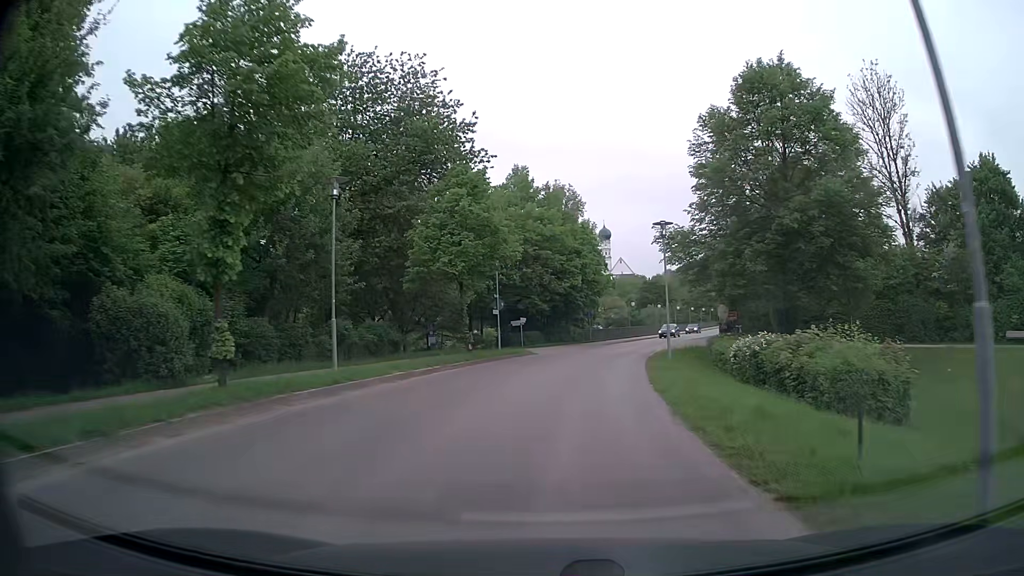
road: tertiary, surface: asphalt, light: Day
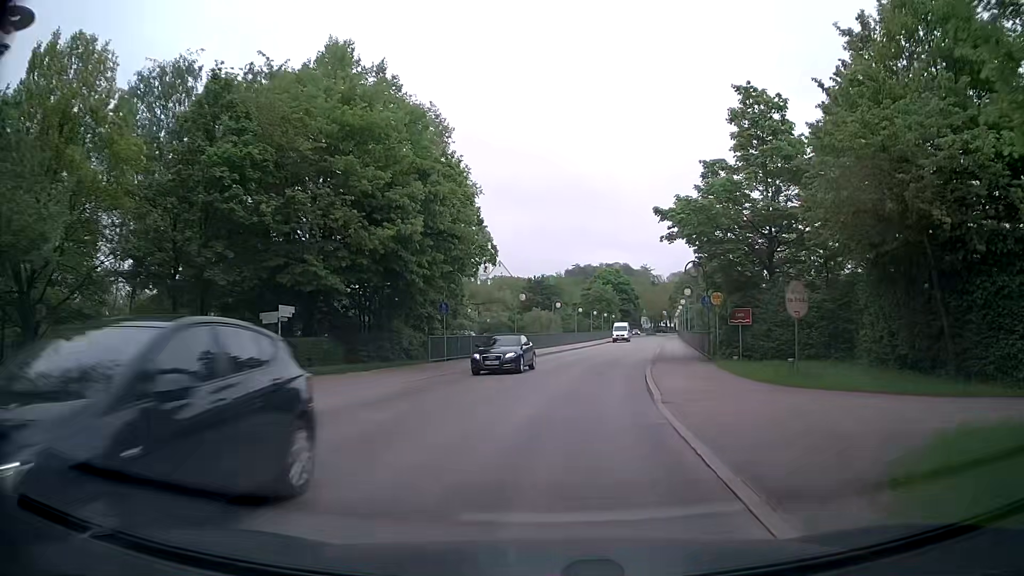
(+2.8, +29.1) m; +10°
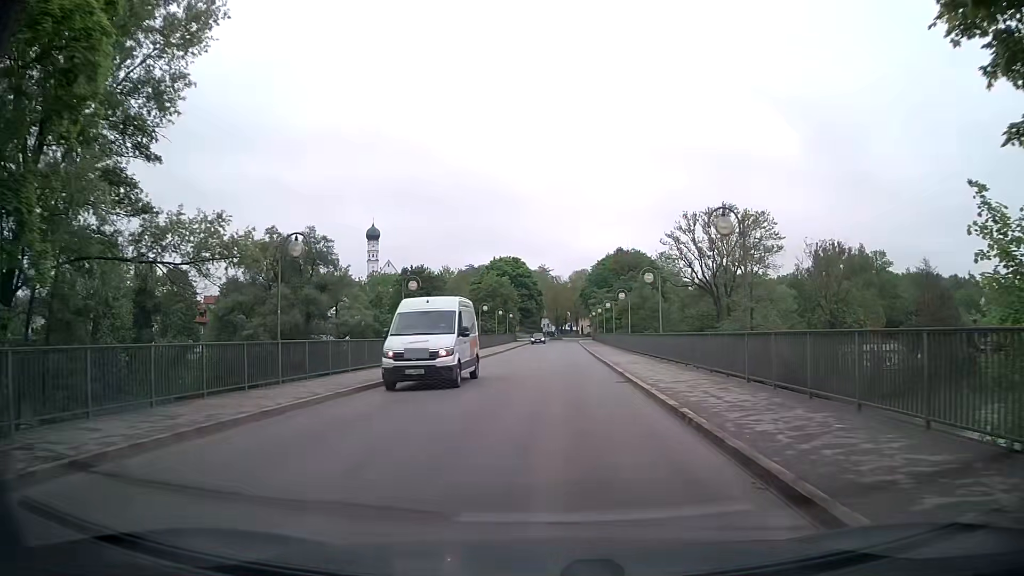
(+2.7, +28.2) m; +10°
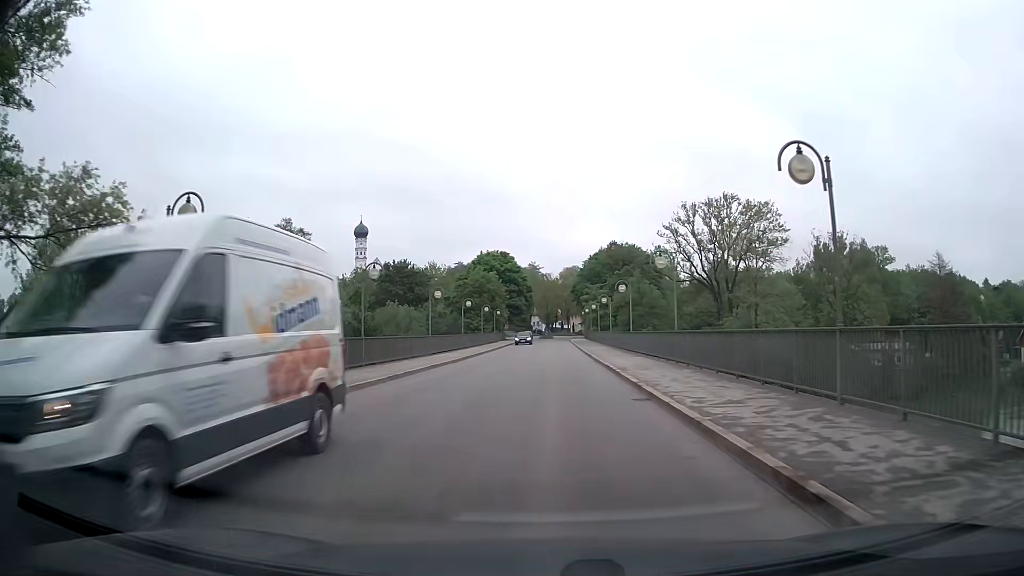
(0.0, +5.9) m; +1°
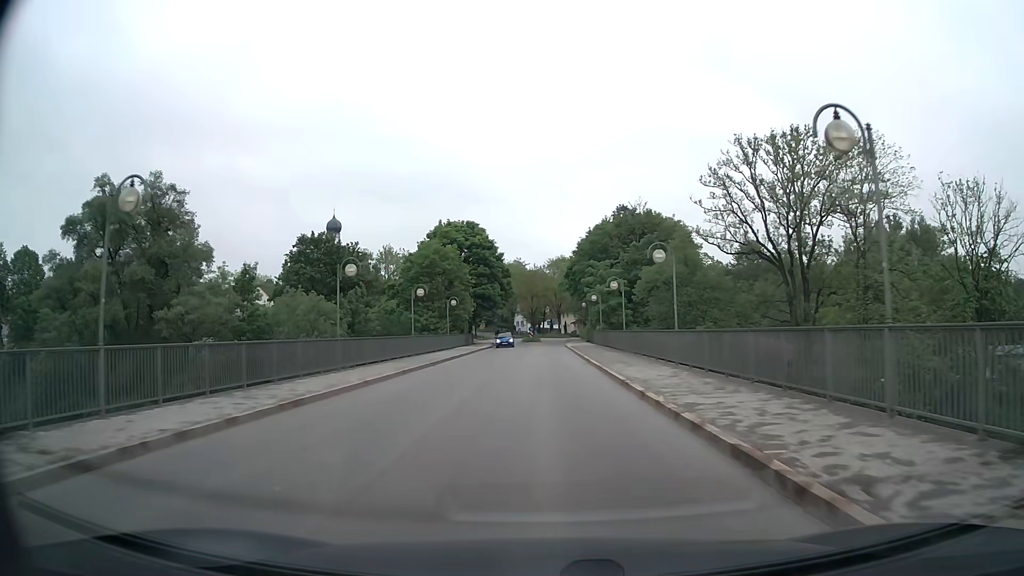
(+0.1, +32.1) m; +1°
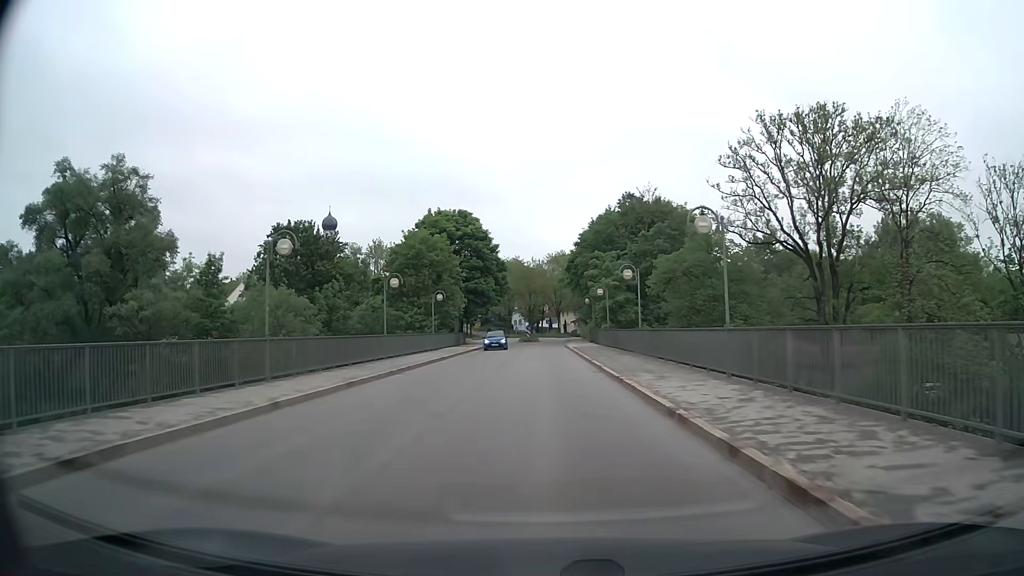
(0.0, +6.8) m; 0°
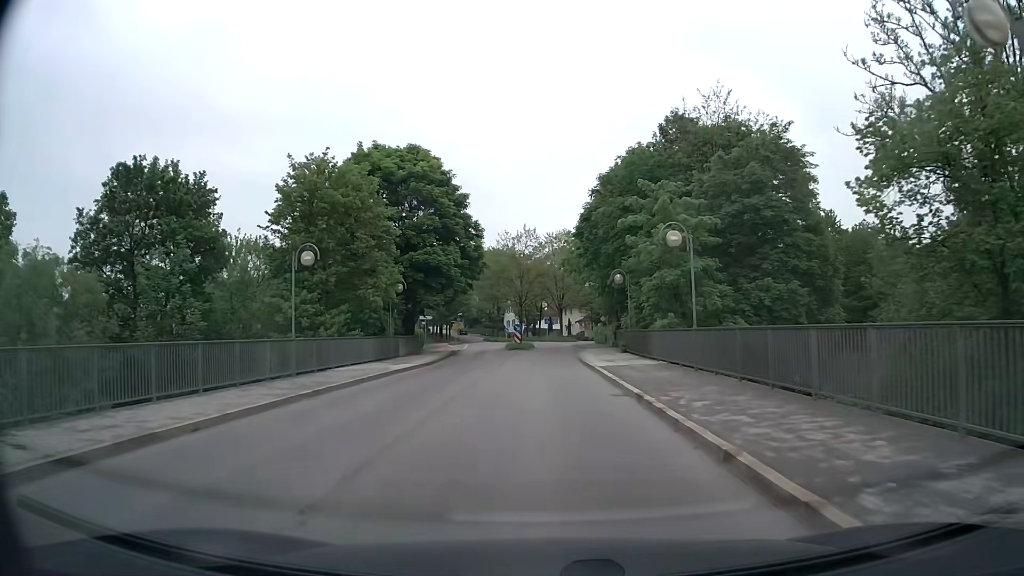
(+0.1, +27.2) m; 0°
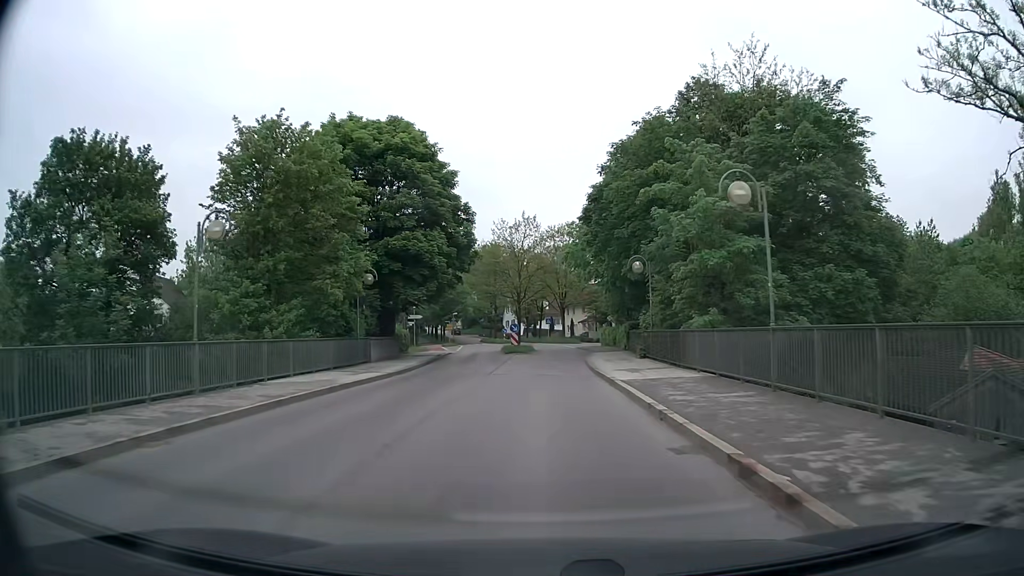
(0.0, +6.6) m; 0°
(0, +10) (0, +20) (0, +30) (+1, +40) (+1, +50) (+1, +60) (0, +70) (-1, +80) (-3, +90) (-5, +100) m
